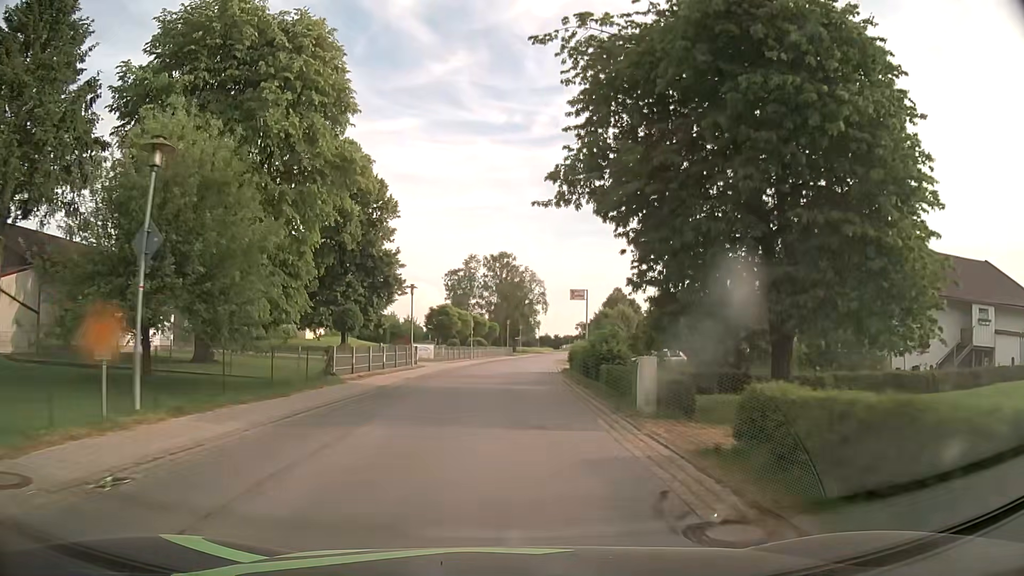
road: secondary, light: Day
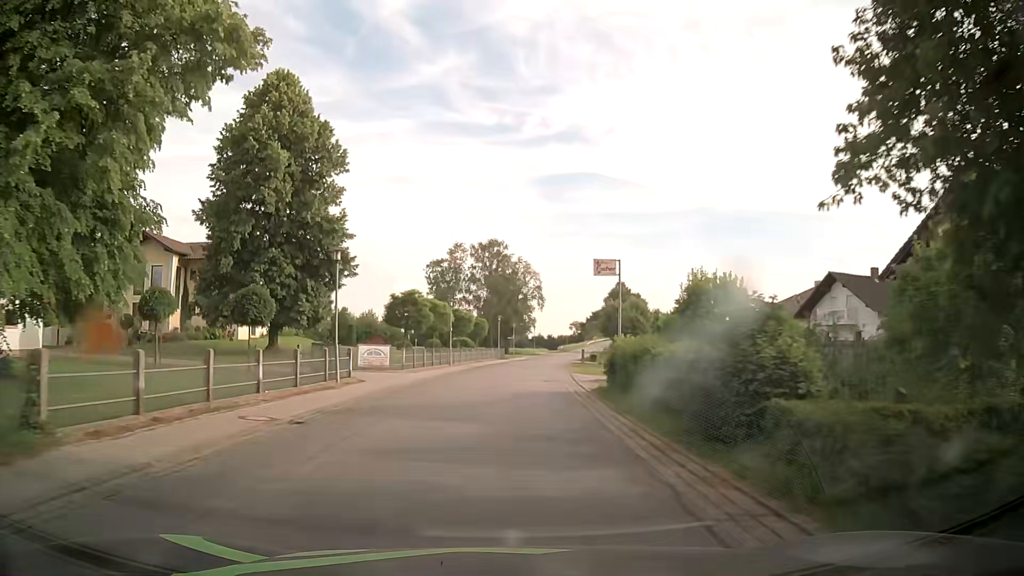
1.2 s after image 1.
(+0.1, +15.2) m; 0°
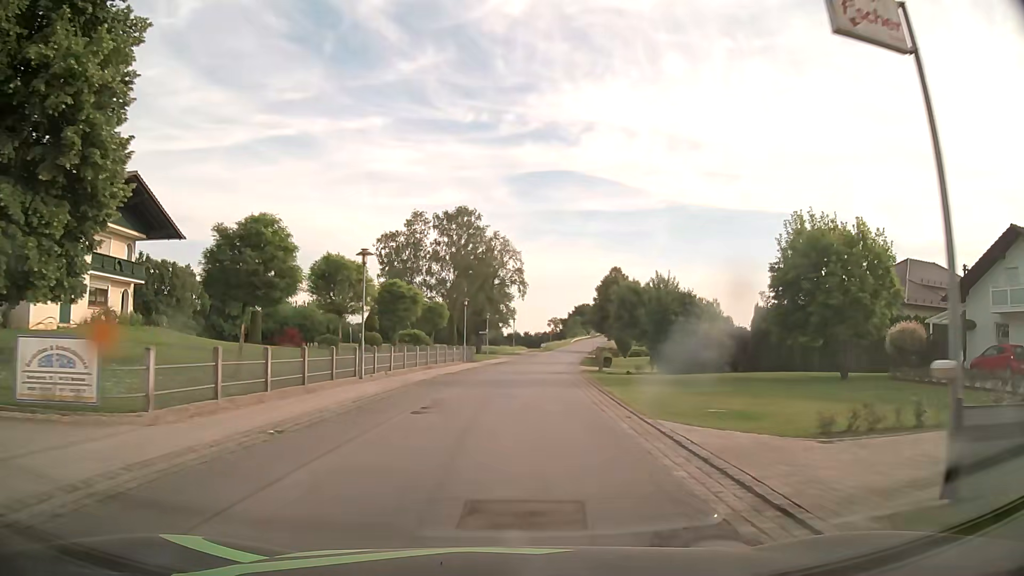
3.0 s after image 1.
(+0.6, +22.8) m; +3°
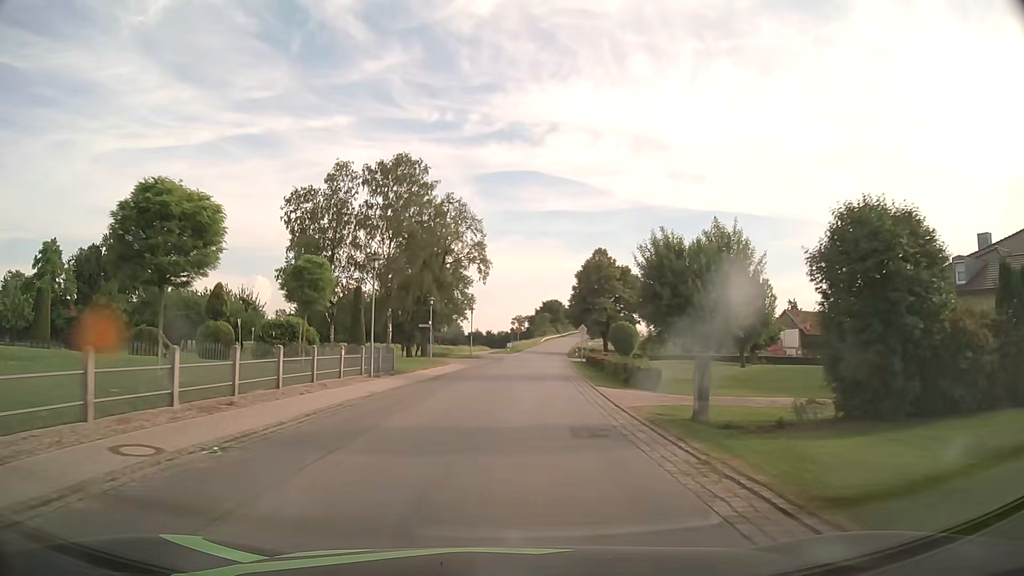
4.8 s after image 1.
(+0.7, +22.8) m; +3°
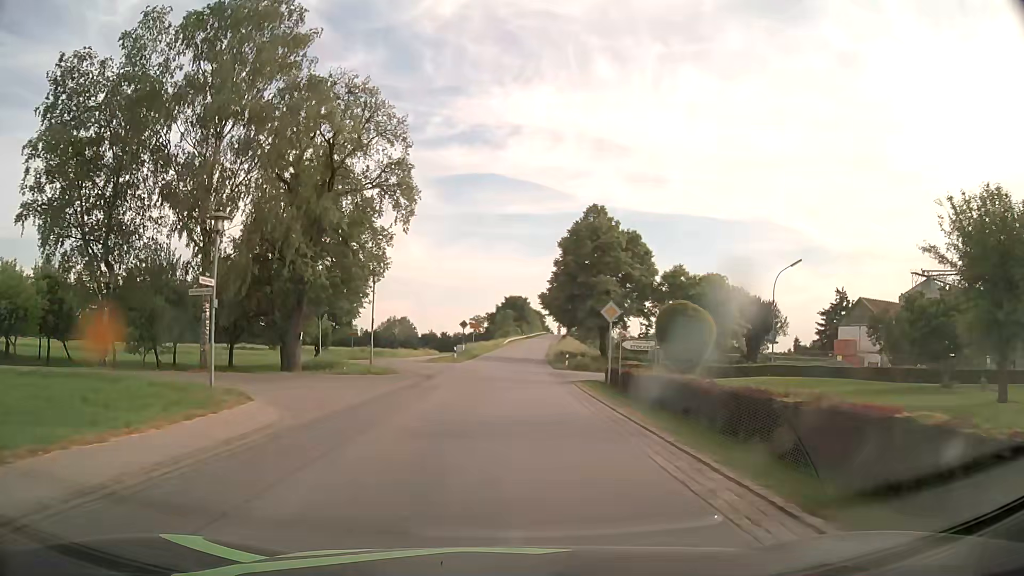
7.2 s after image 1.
(+1.1, +31.2) m; +4°
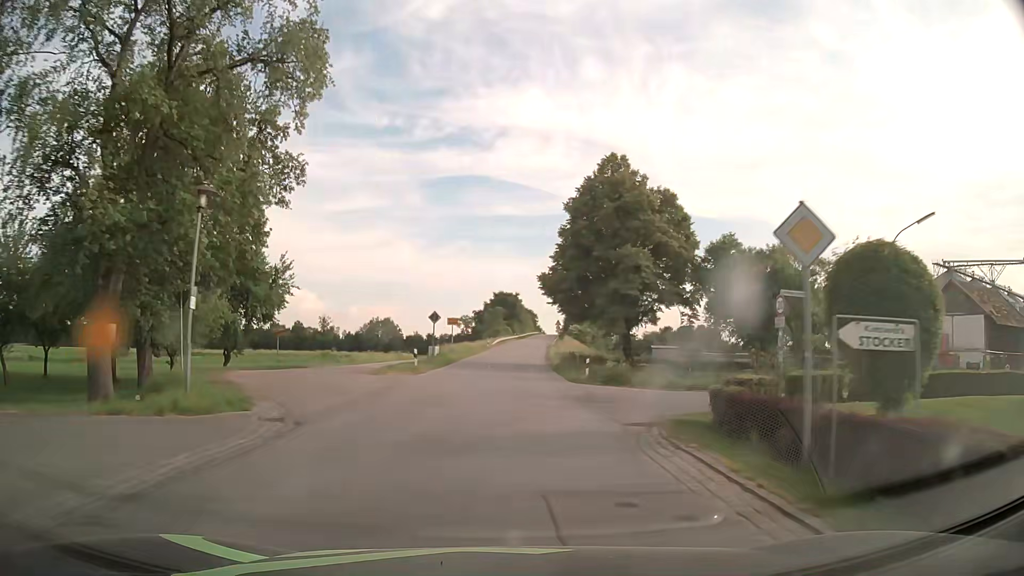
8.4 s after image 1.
(+0.2, +17.3) m; +1°
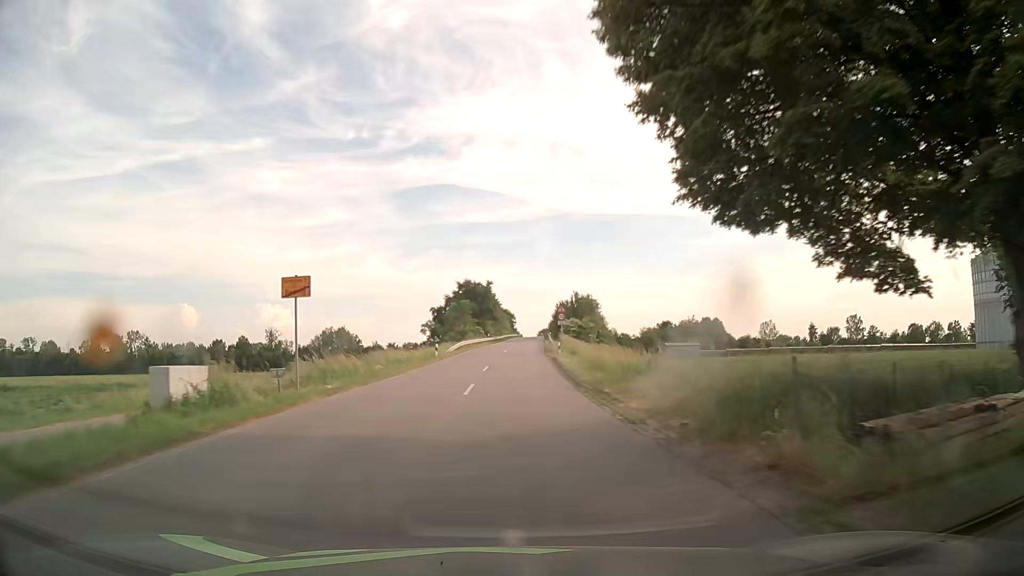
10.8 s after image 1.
(+0.7, +38.8) m; +2°
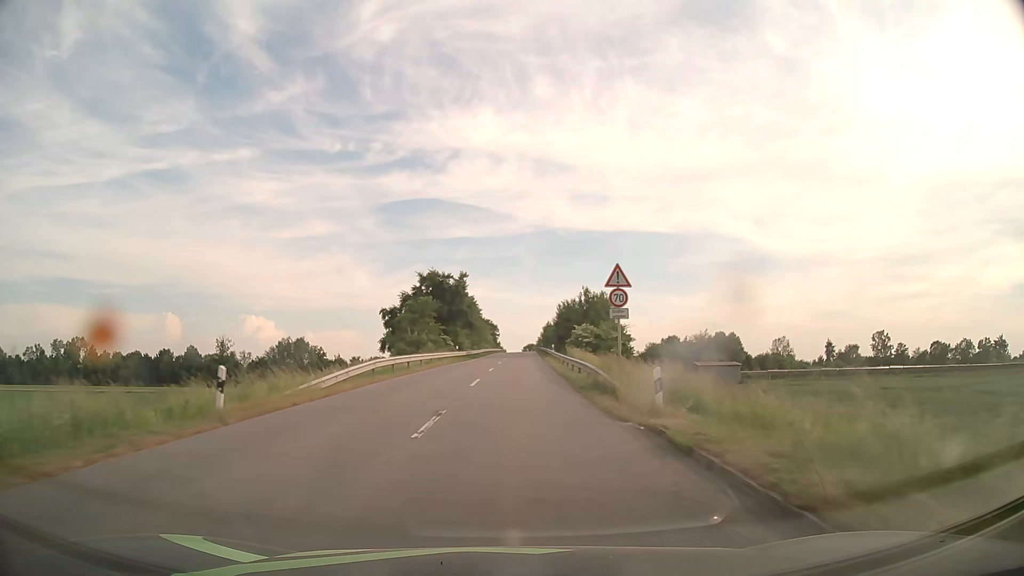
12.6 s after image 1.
(+0.3, +32.1) m; +1°
(0, +10) (0, +20) (0, +30) (+1, +40) (+1, +50) (+1, +60) (+1, +70) (+2, +80) (+2, +90) (+3, +100) m
